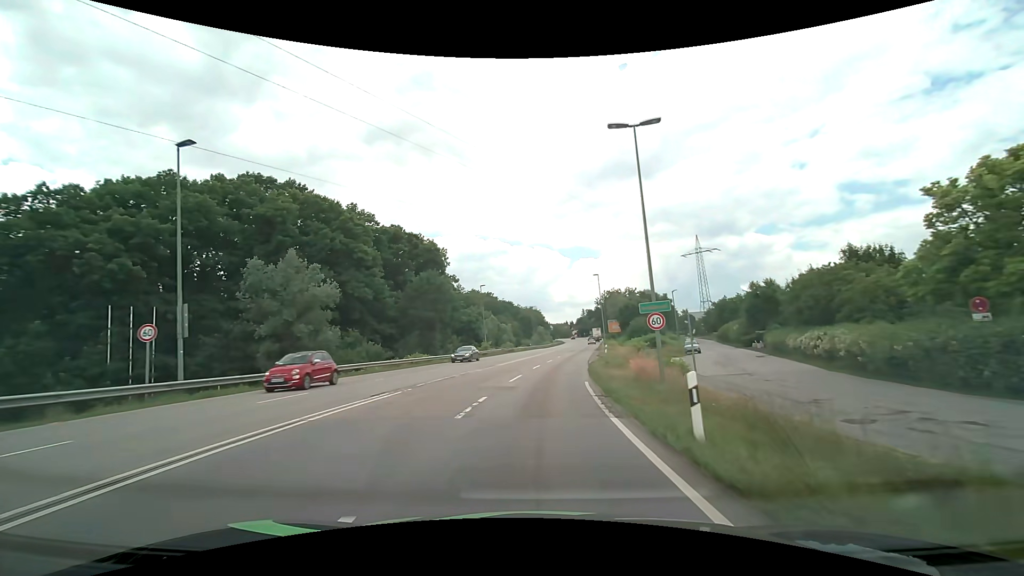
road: secondary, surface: asphalt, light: Day
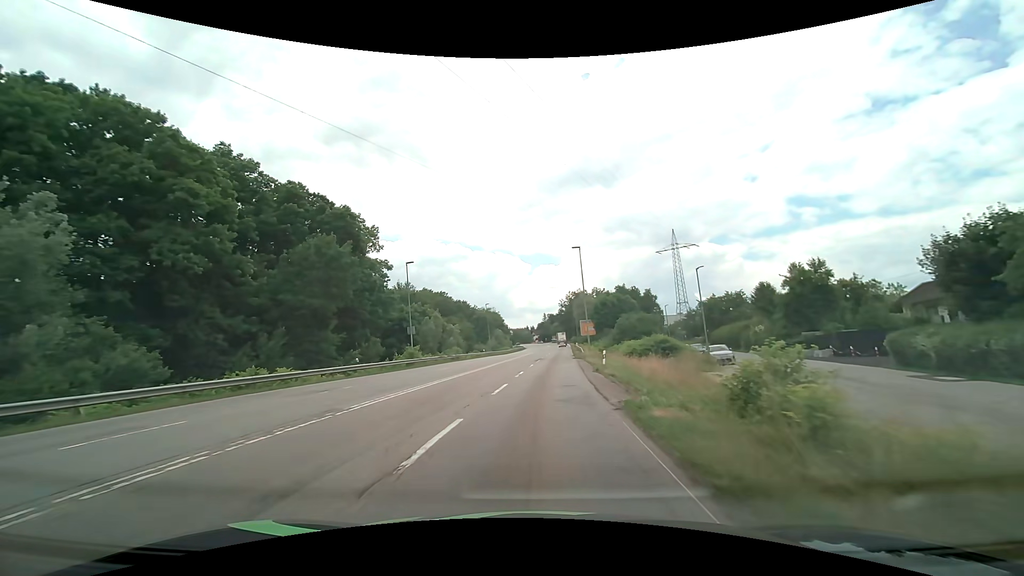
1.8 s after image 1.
(+0.9, +22.7) m; +5°
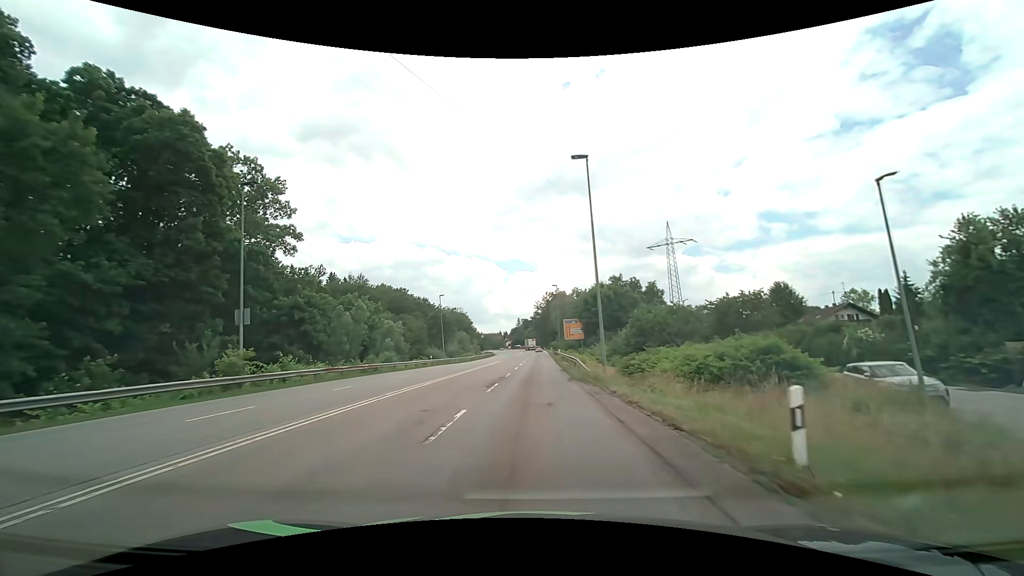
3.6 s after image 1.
(+0.8, +23.8) m; +3°
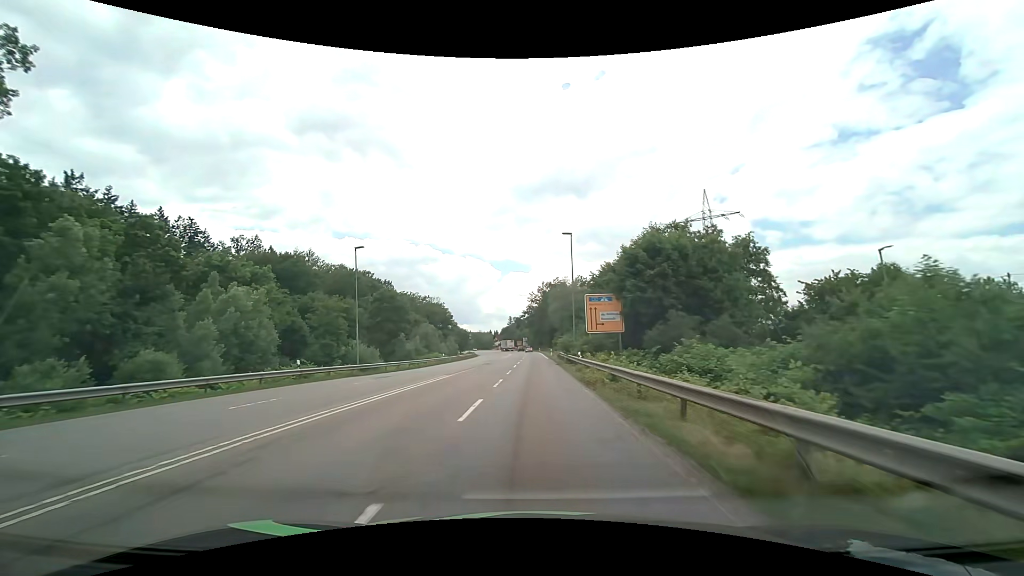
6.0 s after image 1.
(+0.1, +34.0) m; +1°
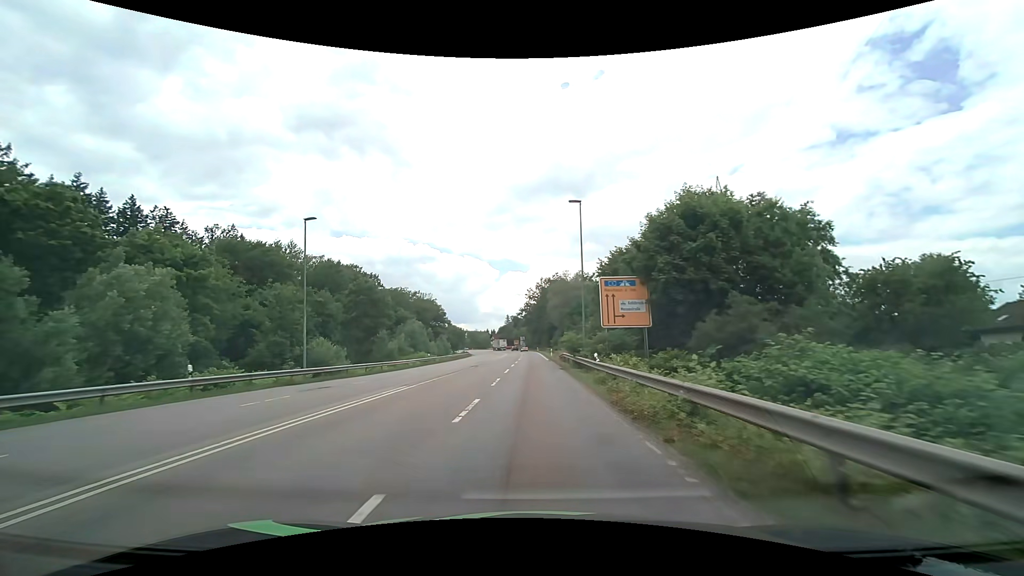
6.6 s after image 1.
(0.0, +8.7) m; 0°
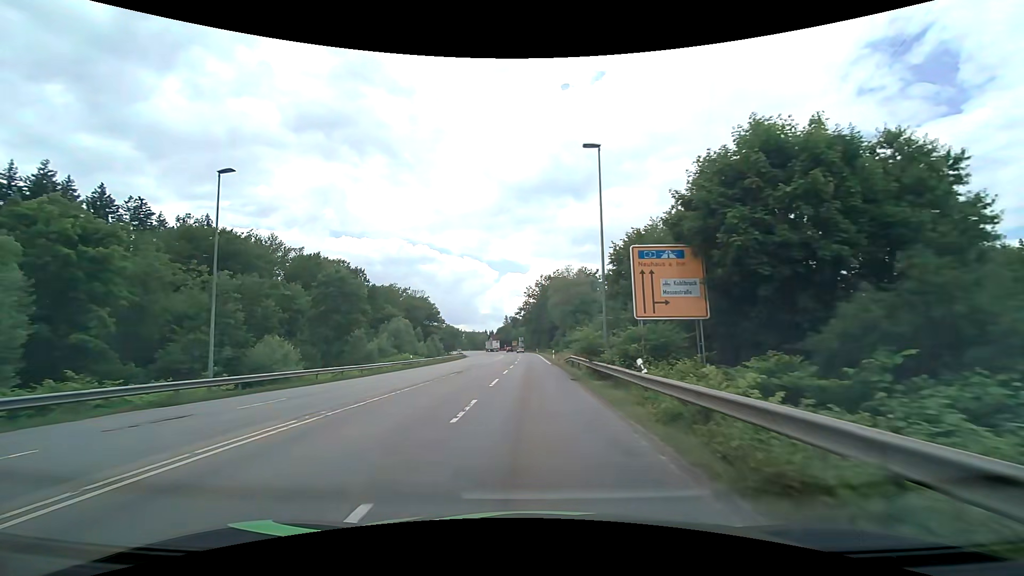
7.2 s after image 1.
(0.0, +8.8) m; 0°
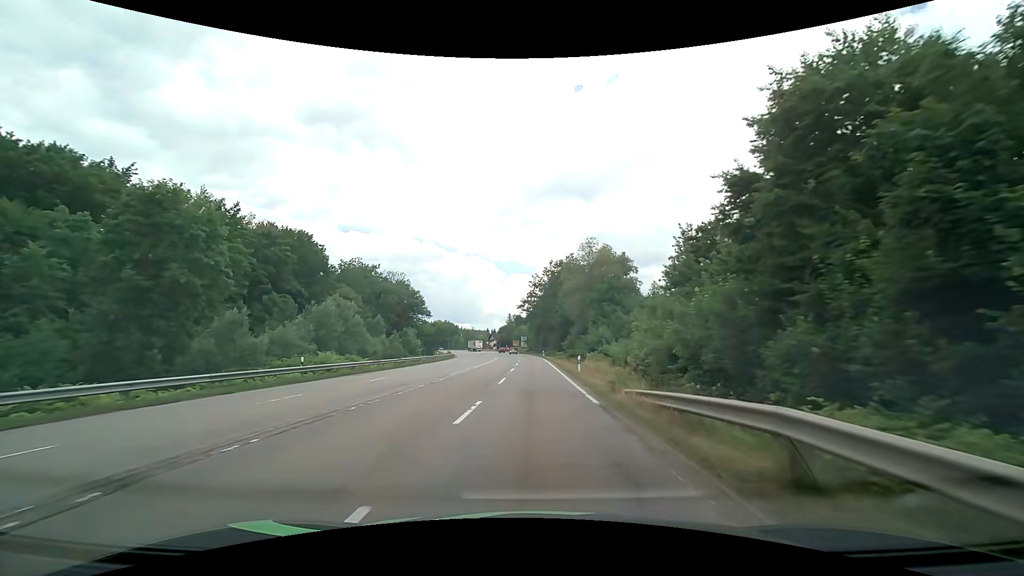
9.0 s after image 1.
(-0.1, +26.8) m; -1°
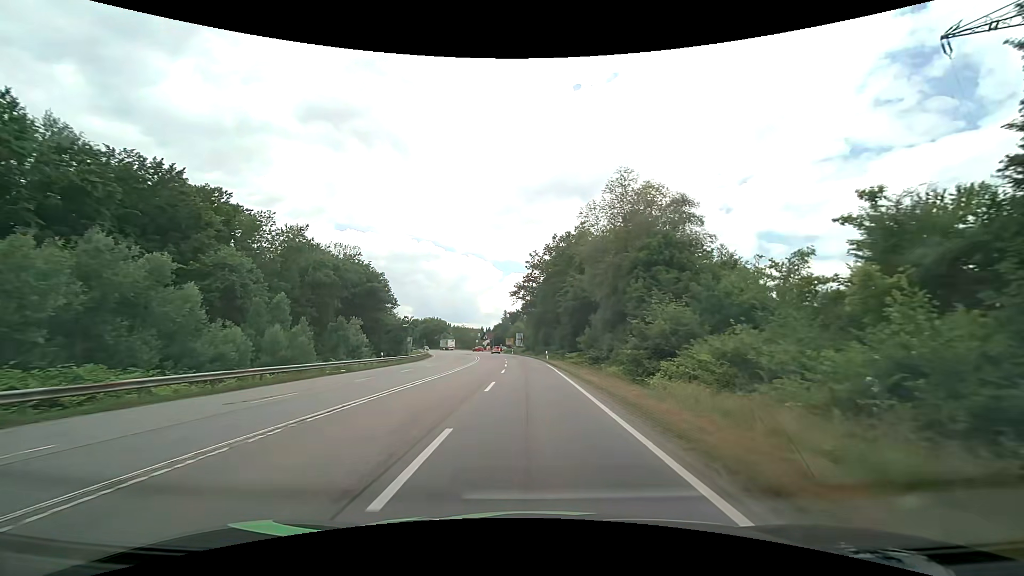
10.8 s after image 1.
(+0.1, +27.3) m; +1°
(0, +10) (0, +20) (0, +30) (-1, +40) (-1, +50) (-2, +60) (-3, +70) (-4, +80) (-5, +90) (-7, +100) m
